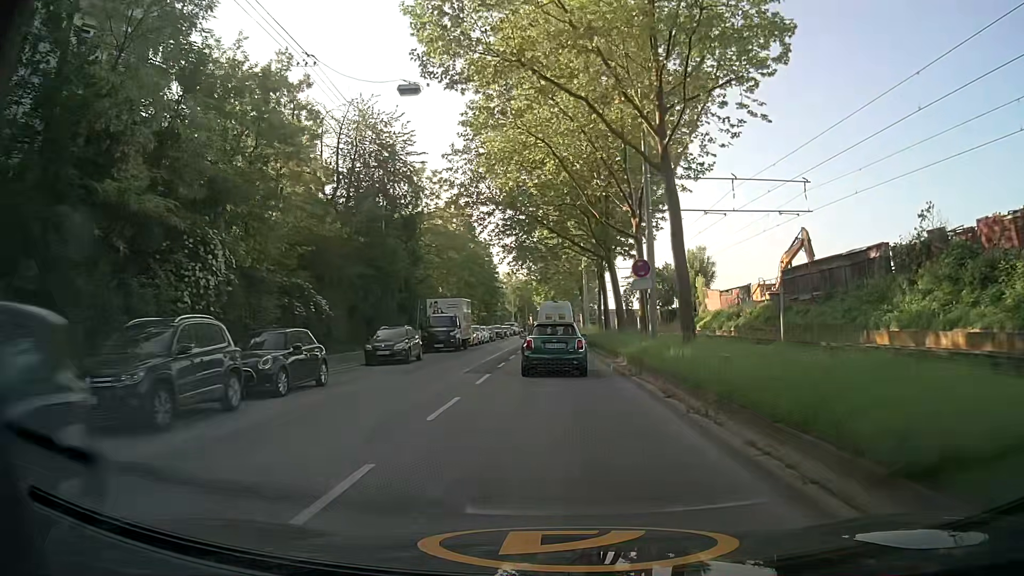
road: secondary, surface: asphalt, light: Day
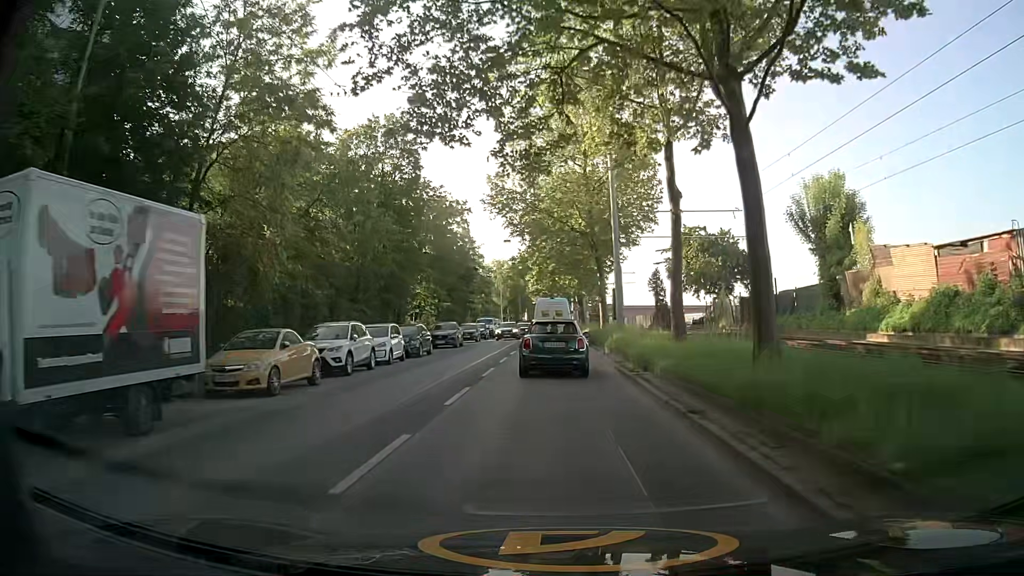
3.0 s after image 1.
(+0.3, +34.4) m; +1°
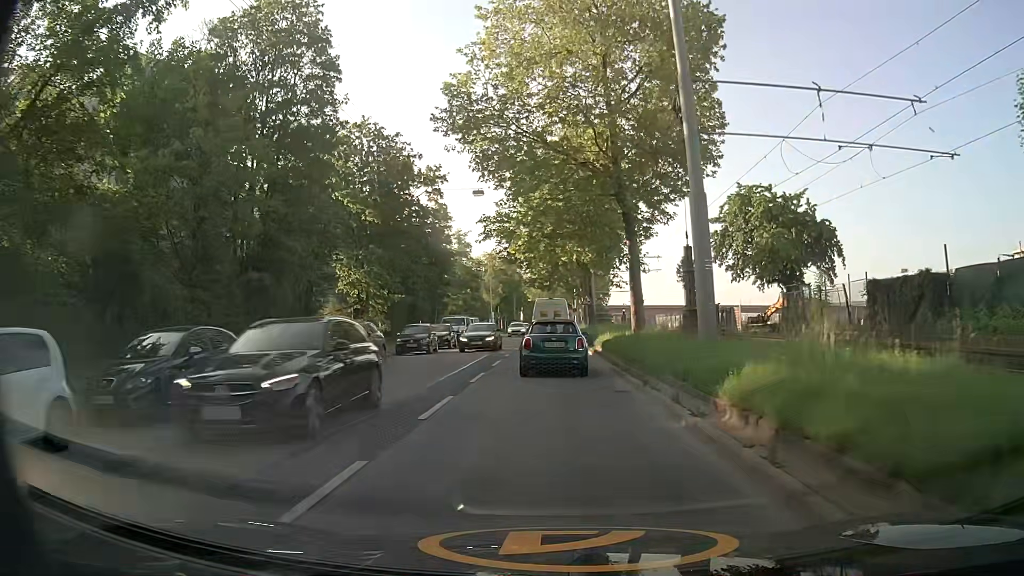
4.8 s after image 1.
(-0.1, +19.6) m; -1°
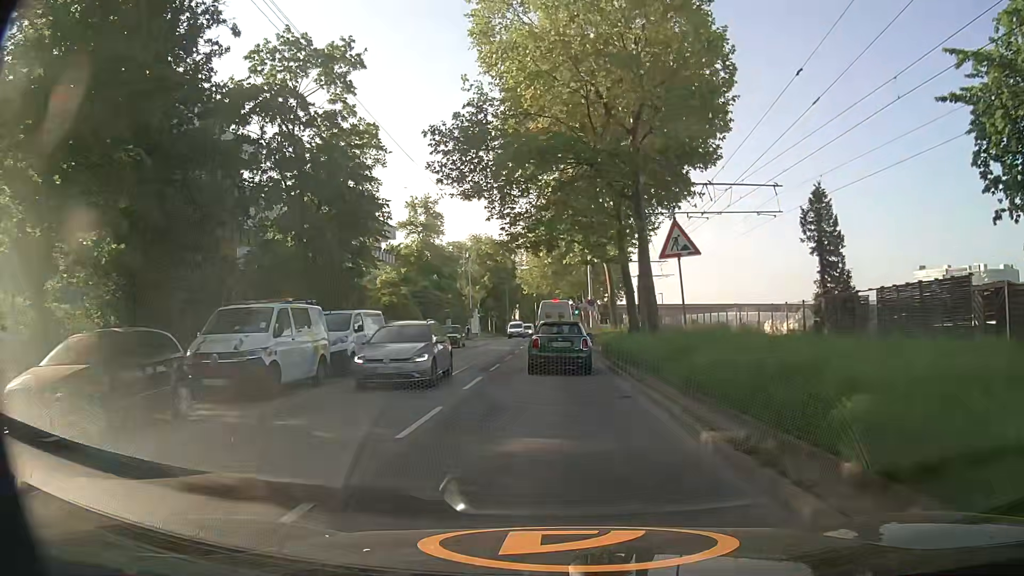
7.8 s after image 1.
(+0.2, +31.6) m; +1°
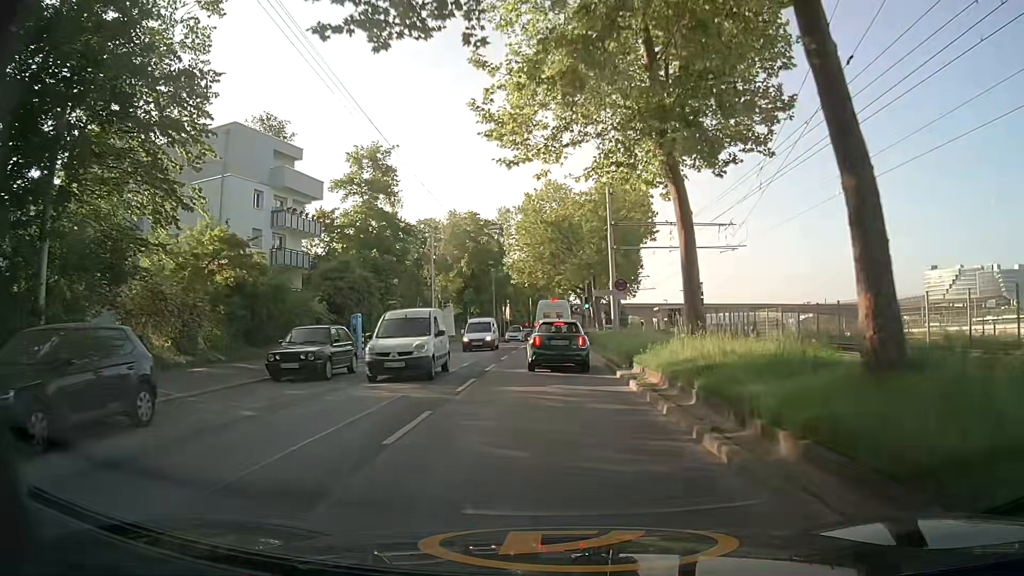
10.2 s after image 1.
(-0.2, +24.4) m; 0°
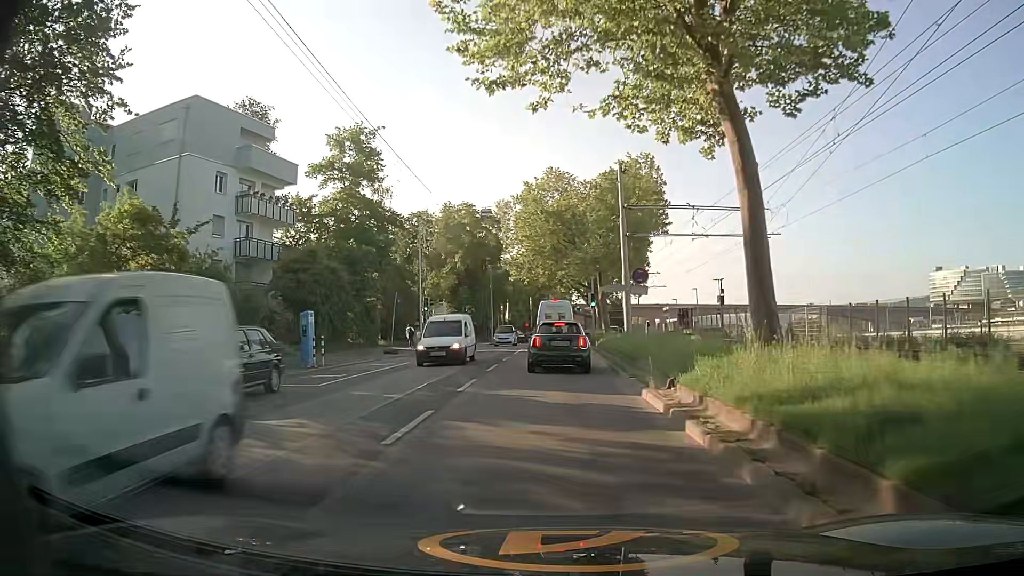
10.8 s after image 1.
(0.0, +6.0) m; -1°
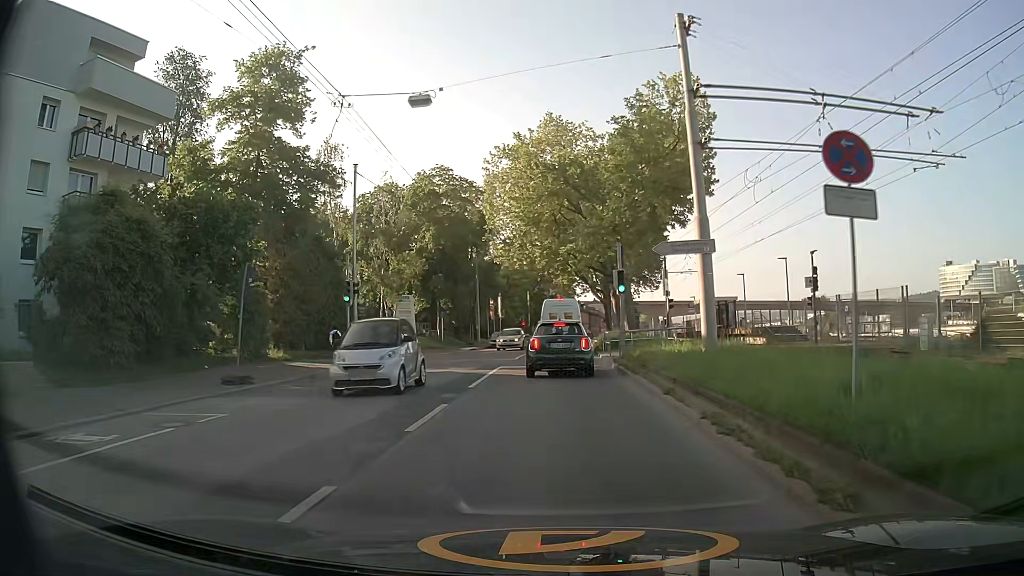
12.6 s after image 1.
(+0.3, +16.9) m; +1°
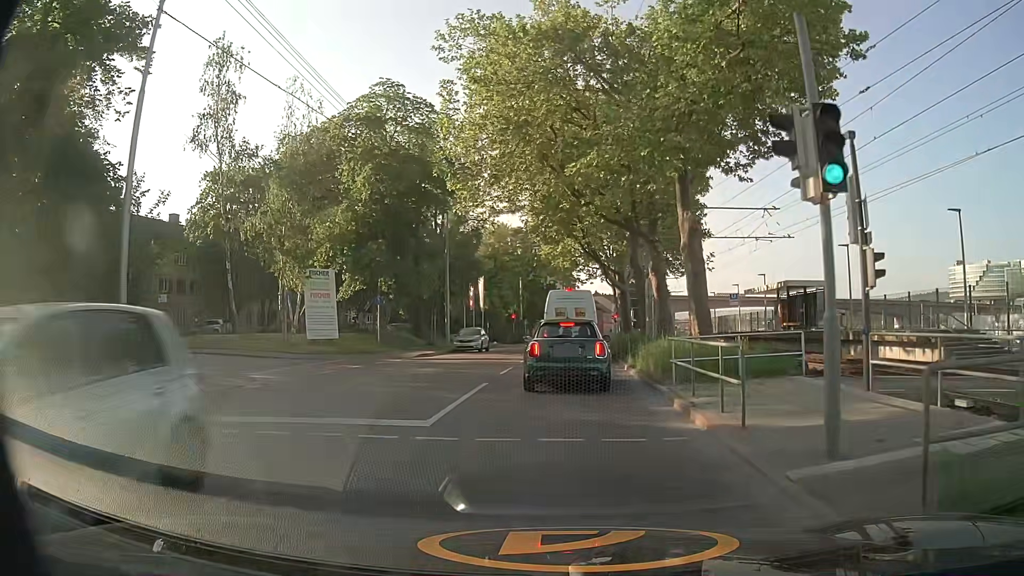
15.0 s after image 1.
(0.0, +19.1) m; 0°
